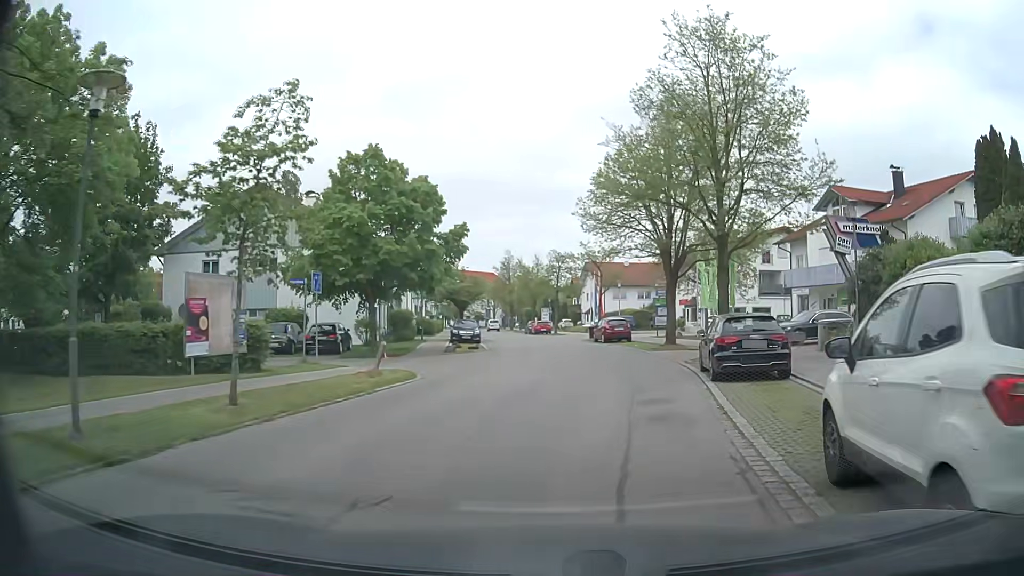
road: residential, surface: asphalt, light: Day
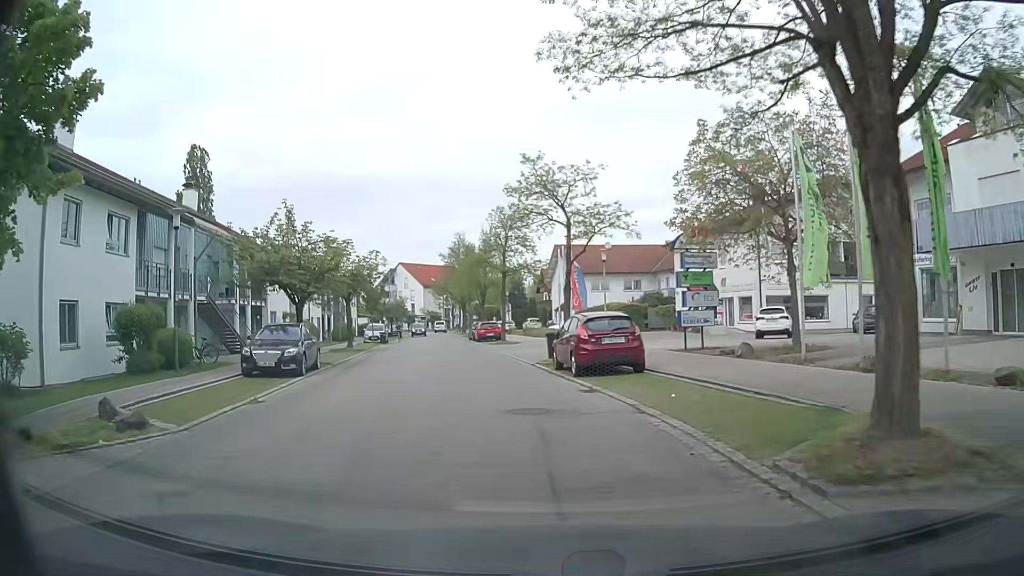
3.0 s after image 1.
(+2.3, +23.4) m; +3°
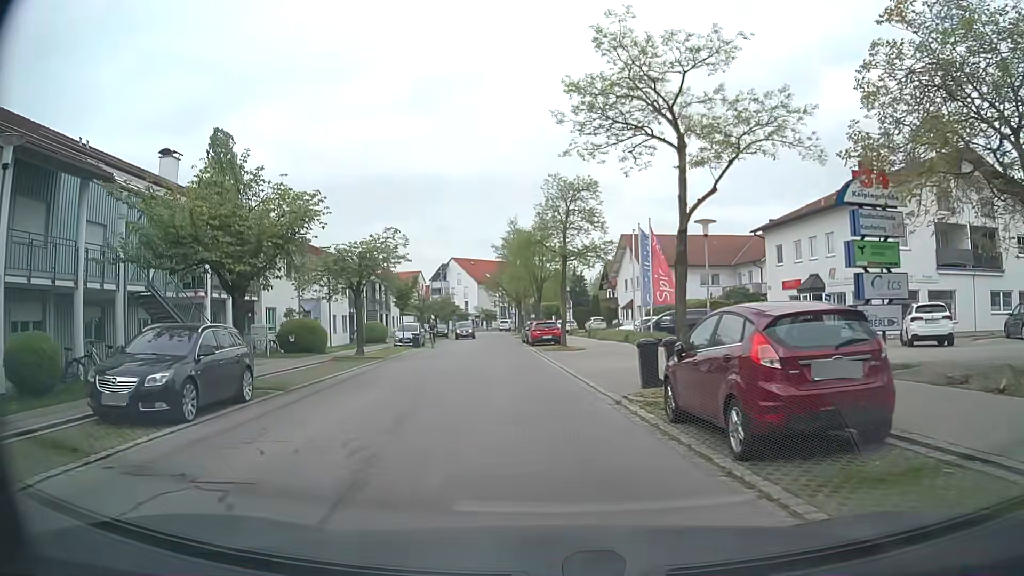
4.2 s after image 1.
(-0.5, +9.4) m; -5°
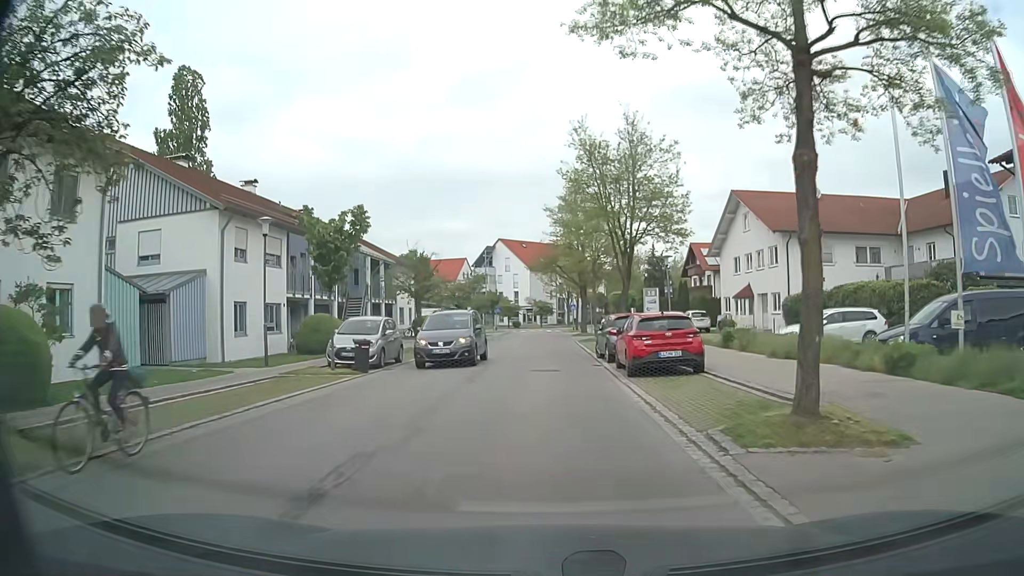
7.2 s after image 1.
(-1.2, +23.7) m; -5°
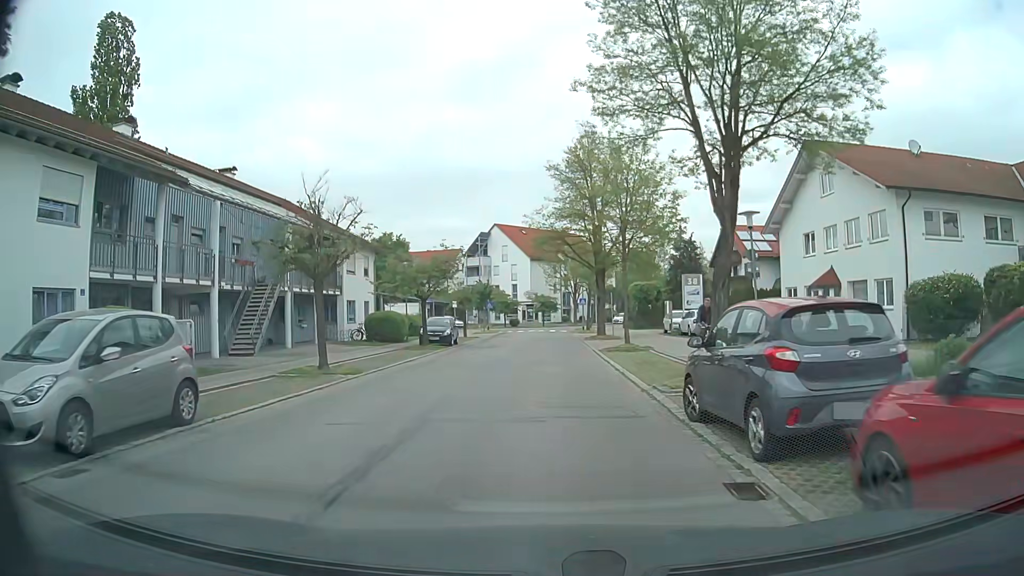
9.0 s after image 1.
(-0.1, +14.9) m; 0°
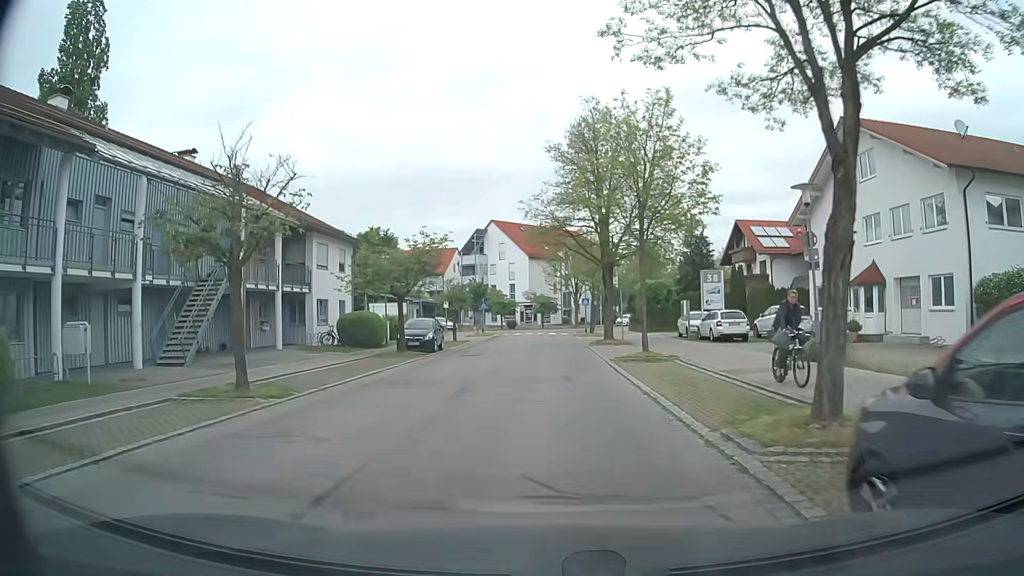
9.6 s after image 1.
(0.0, +5.1) m; 0°
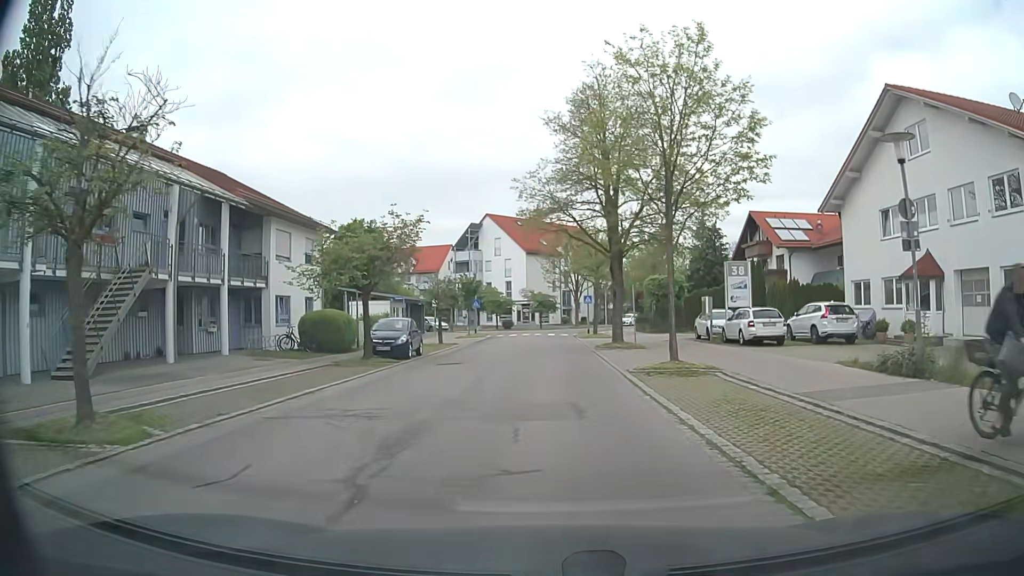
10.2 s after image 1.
(0.0, +5.2) m; +1°
(0, +10) (0, +20) (0, +30) (0, +40) (0, +50) (0, +60) (+3, +69) (+9, +78) (+15, +86) (+20, +95) m
